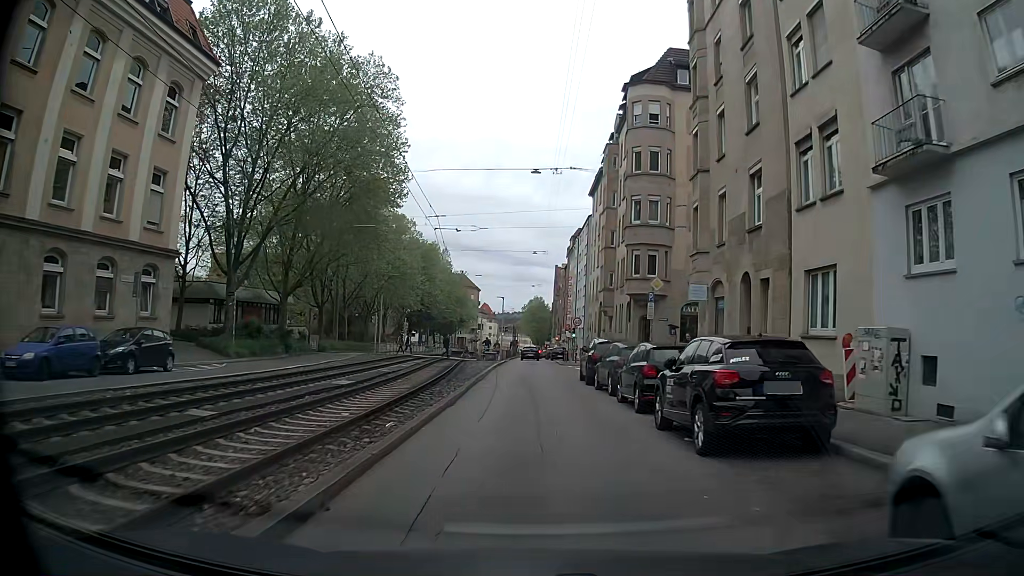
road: tertiary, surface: asphalt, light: Day
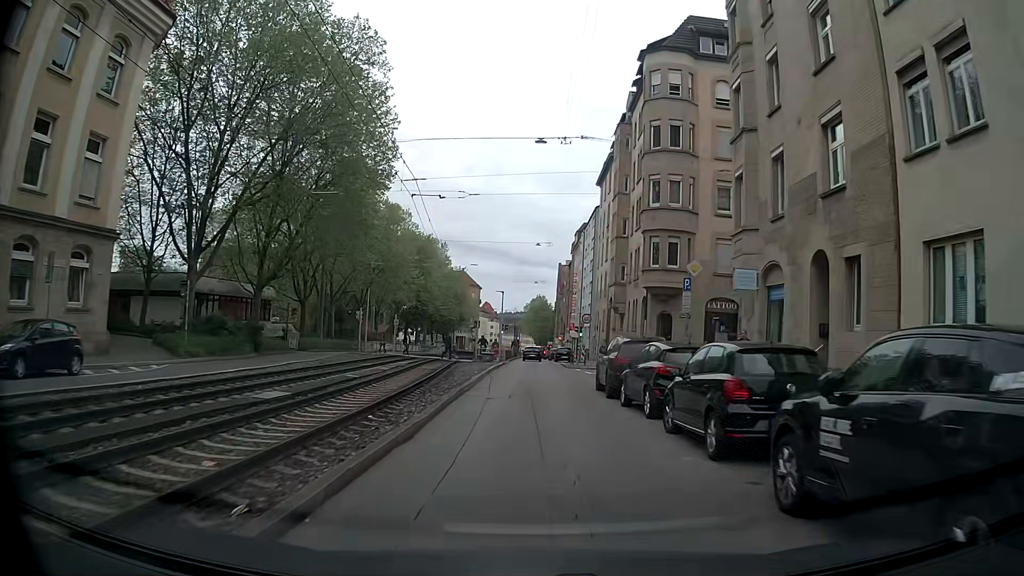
(0.0, +5.6) m; 0°
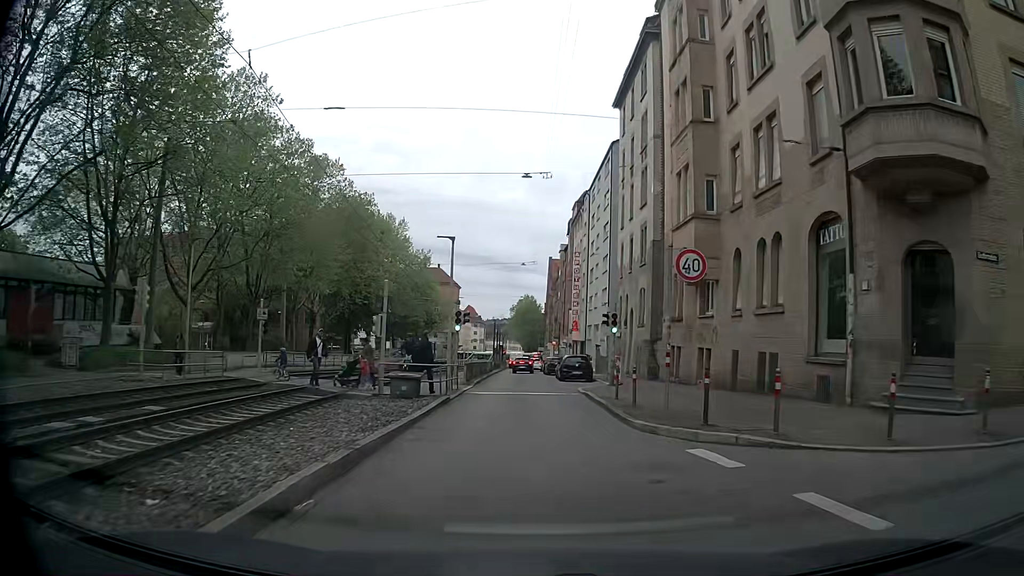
(0.0, +27.2) m; 0°
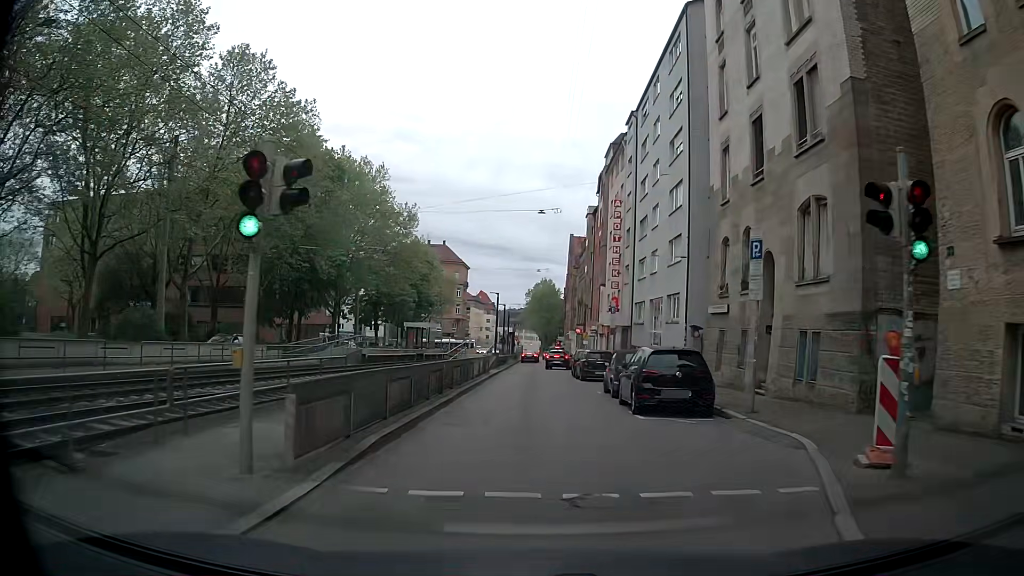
(0.0, +21.7) m; -1°
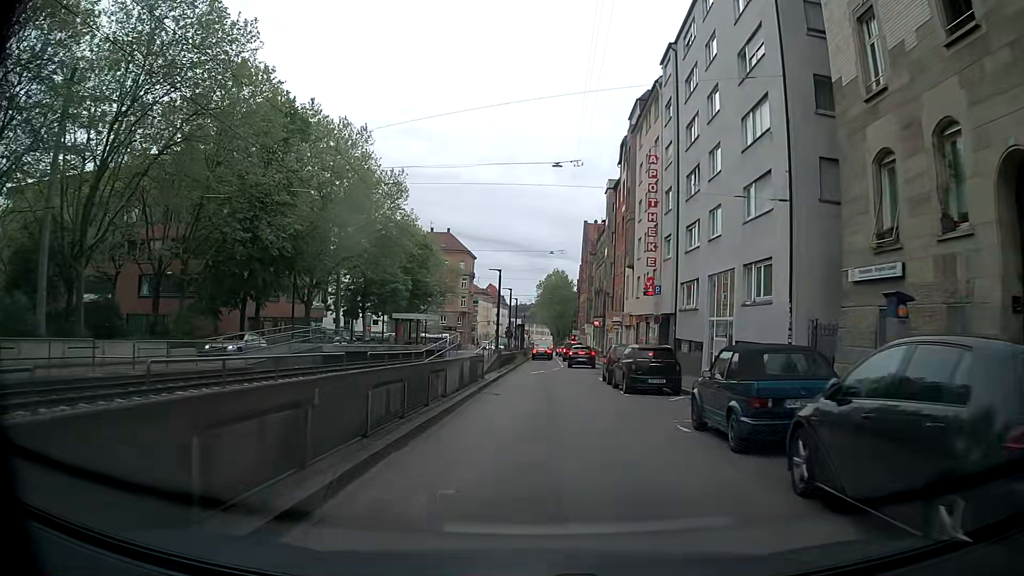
(-0.1, +11.1) m; -1°
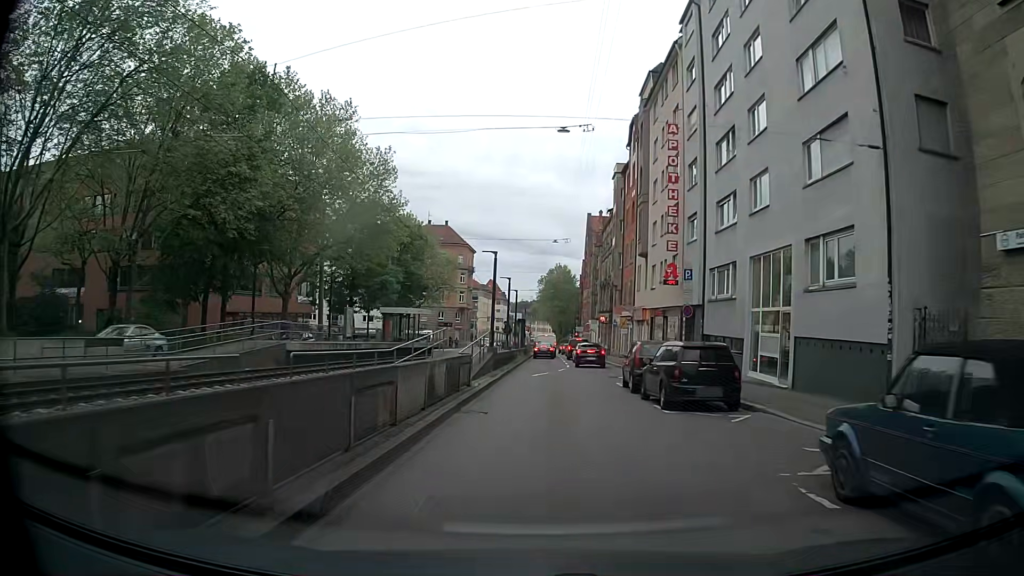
(0.0, +5.5) m; 0°
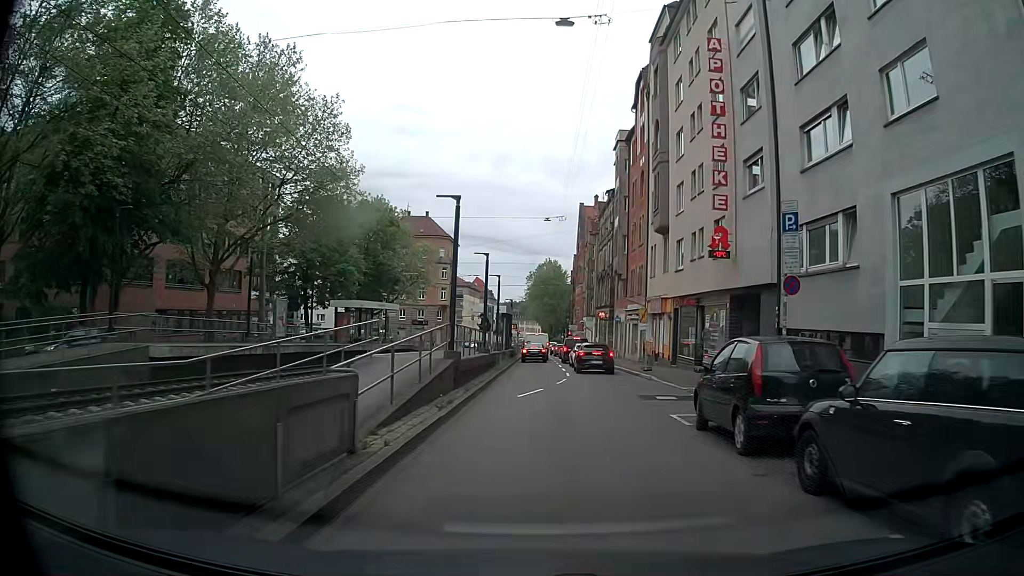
(+0.2, +10.6) m; +1°
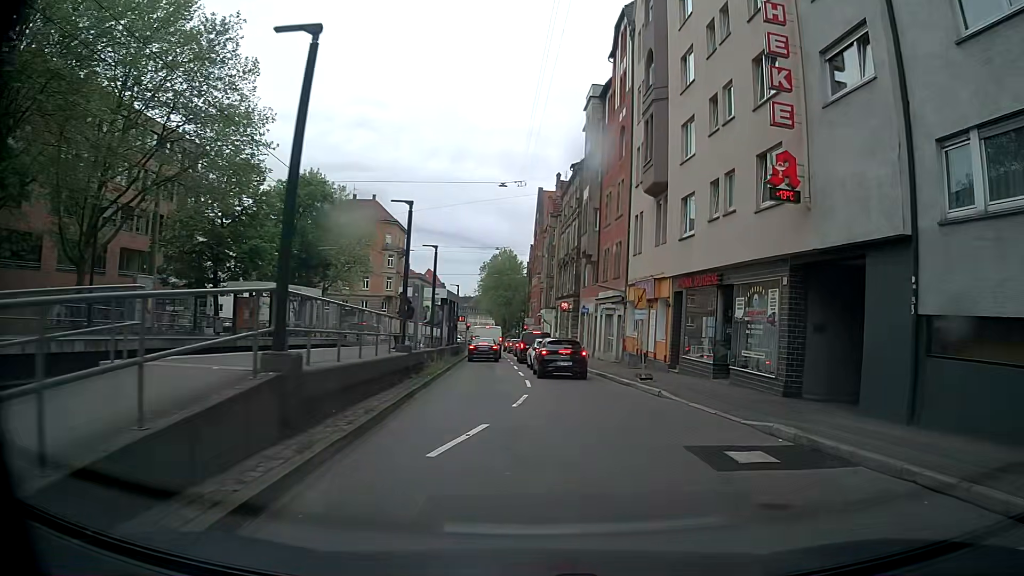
(+0.1, +9.3) m; +2°
